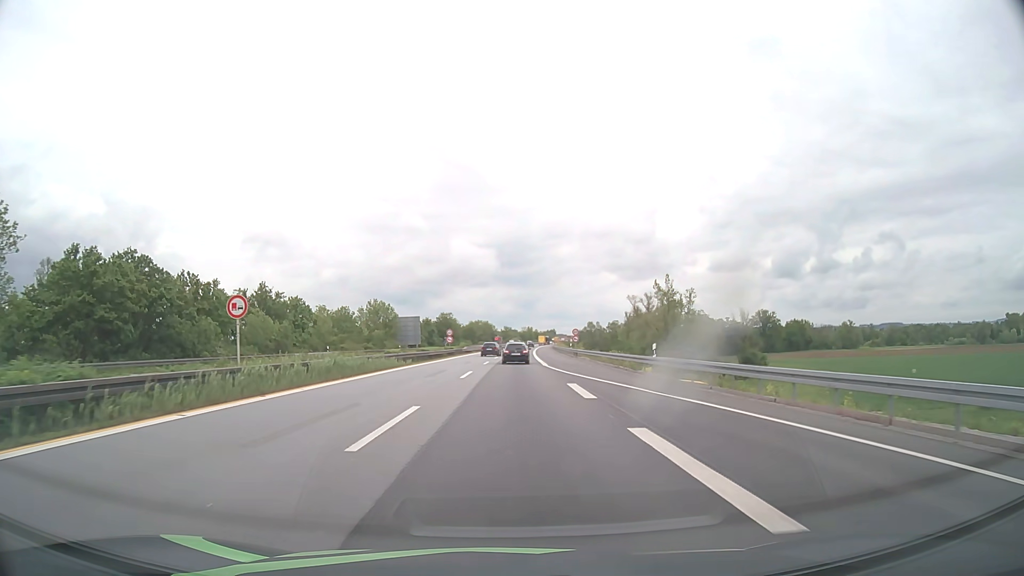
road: motorway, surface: asphalt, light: Day
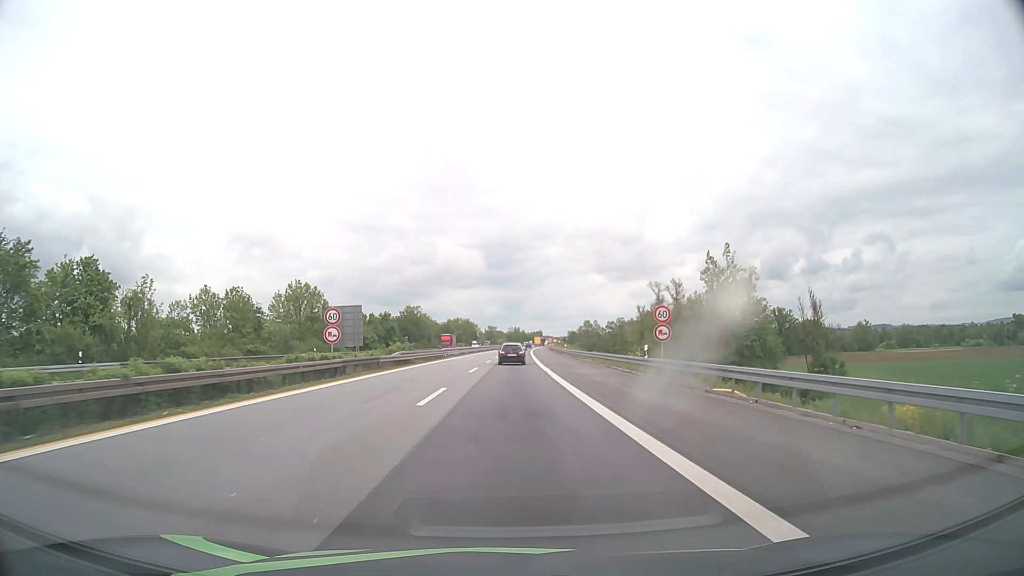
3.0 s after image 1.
(+0.6, +47.3) m; +1°
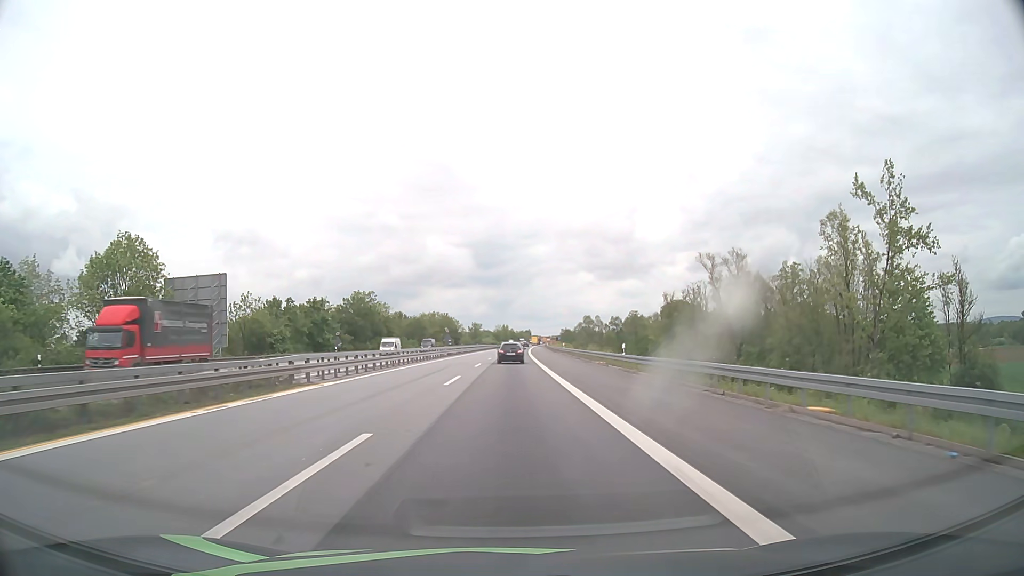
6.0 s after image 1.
(+0.5, +47.1) m; +1°
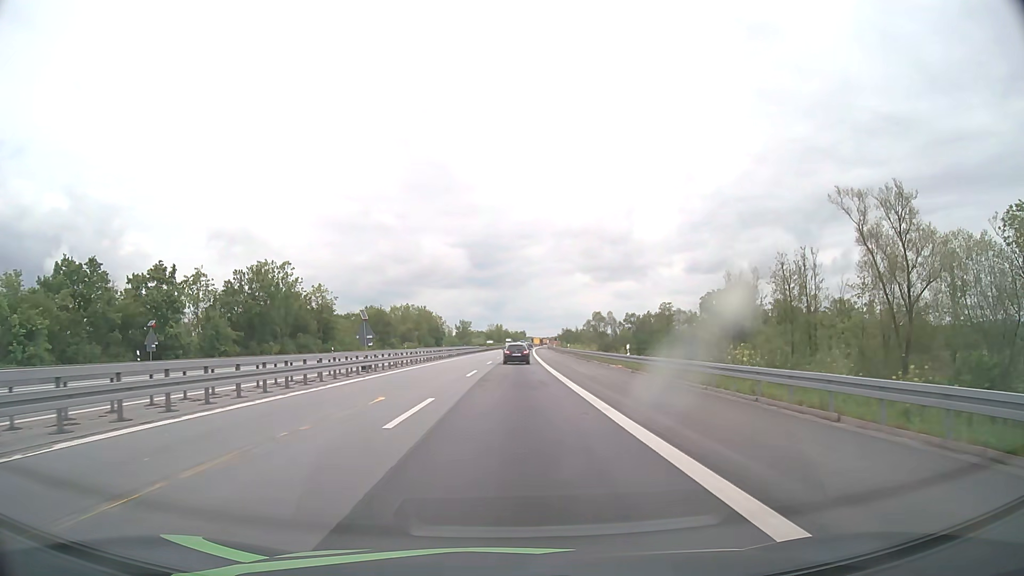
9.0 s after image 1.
(+0.2, +47.2) m; 0°
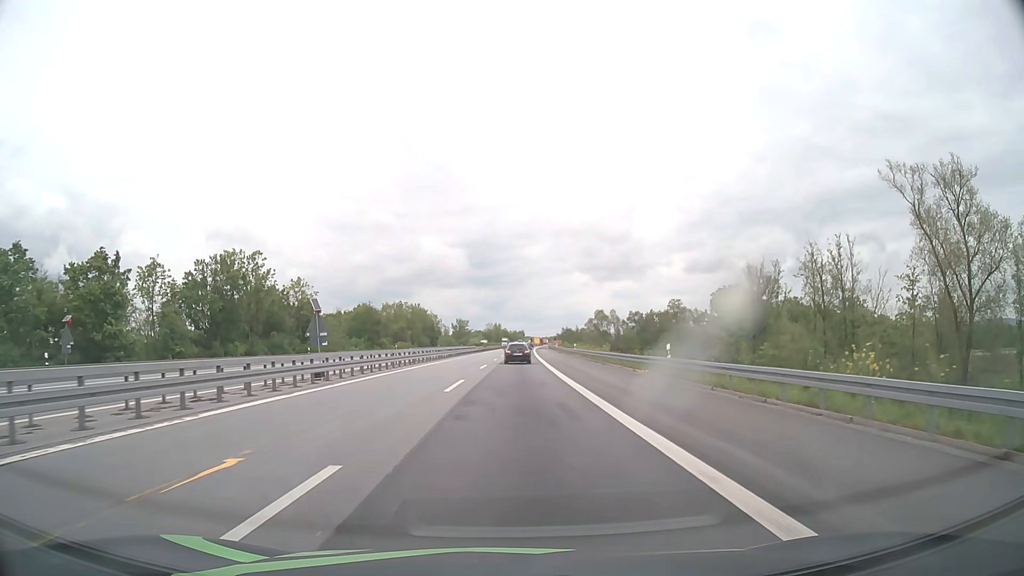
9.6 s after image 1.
(0.0, +9.5) m; 0°
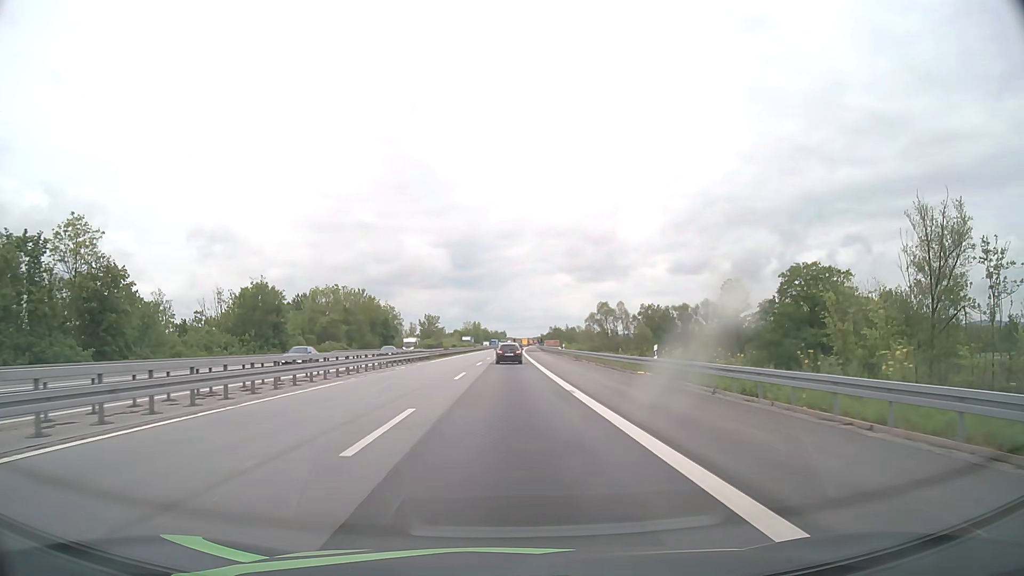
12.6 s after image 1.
(+0.6, +47.3) m; +2°
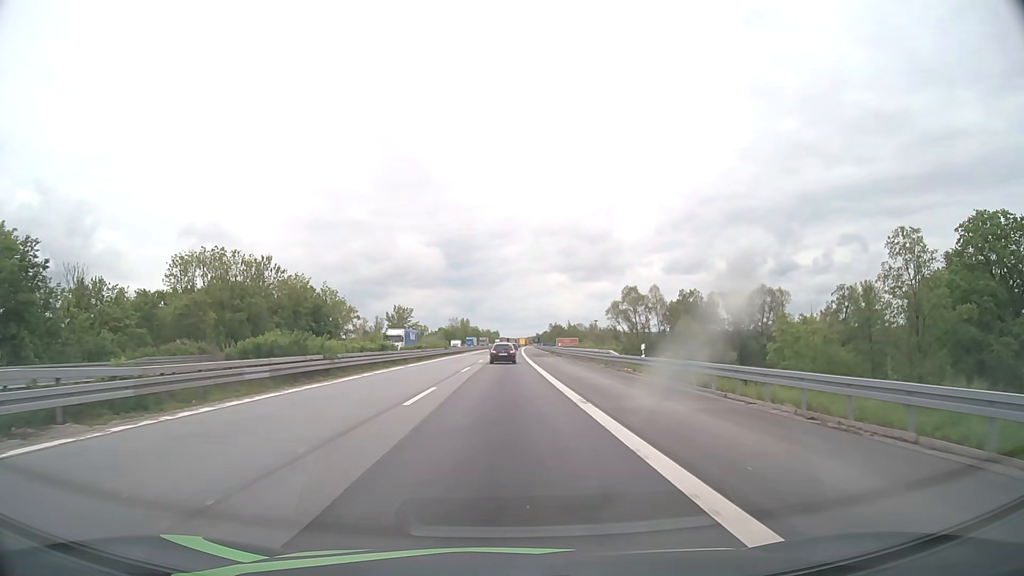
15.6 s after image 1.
(+0.2, +47.3) m; +1°
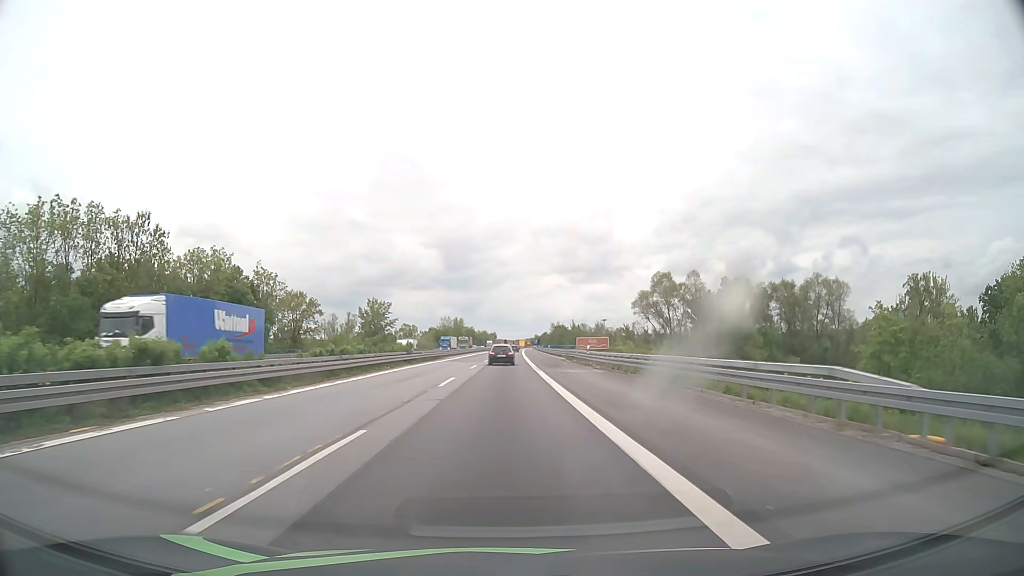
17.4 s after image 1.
(0.0, +28.3) m; 0°
(0, +10) (0, +20) (0, +30) (0, +40) (0, +50) (0, +60) (0, +70) (0, +80) (0, +90) (0, +100) m
